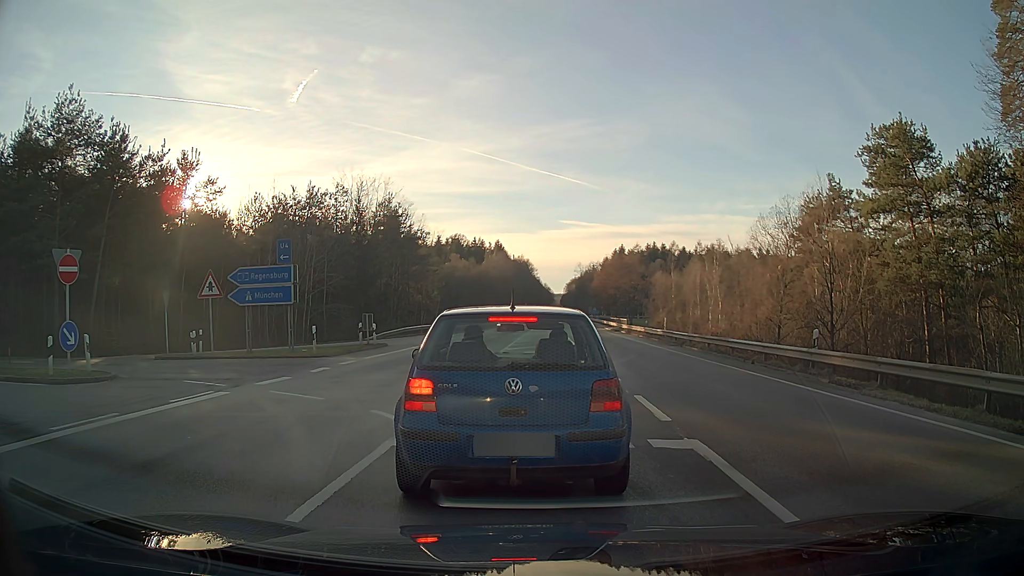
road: secondary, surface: asphalt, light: Day
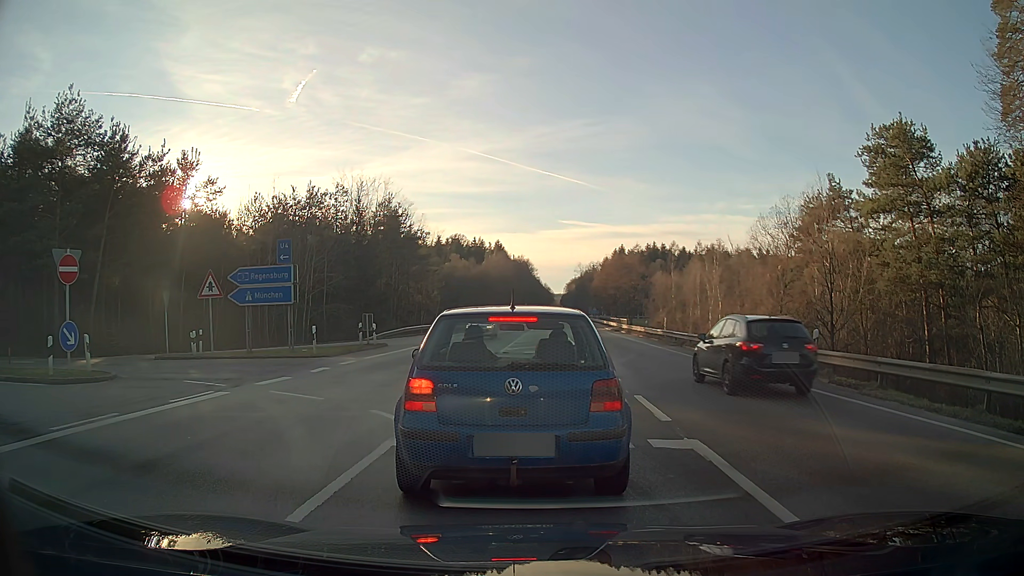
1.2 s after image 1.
(0.0, 0.0) m; 0°
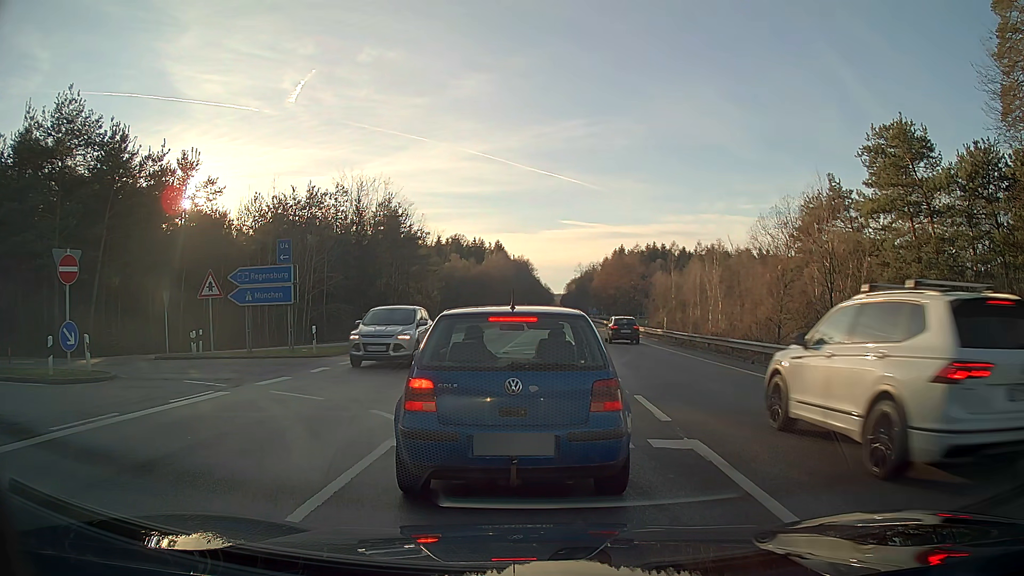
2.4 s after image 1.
(0.0, 0.0) m; 0°
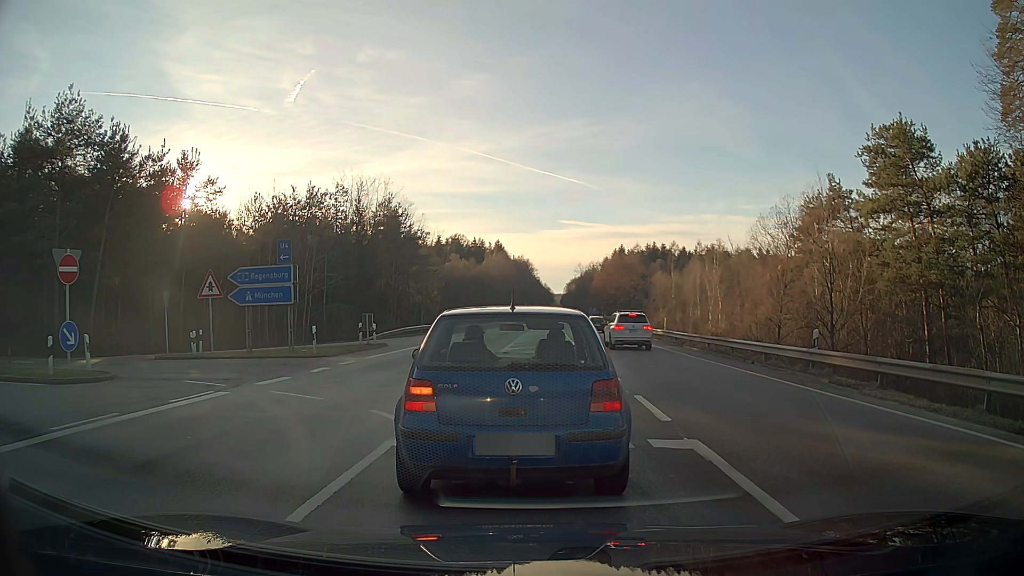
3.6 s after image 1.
(0.0, 0.0) m; 0°
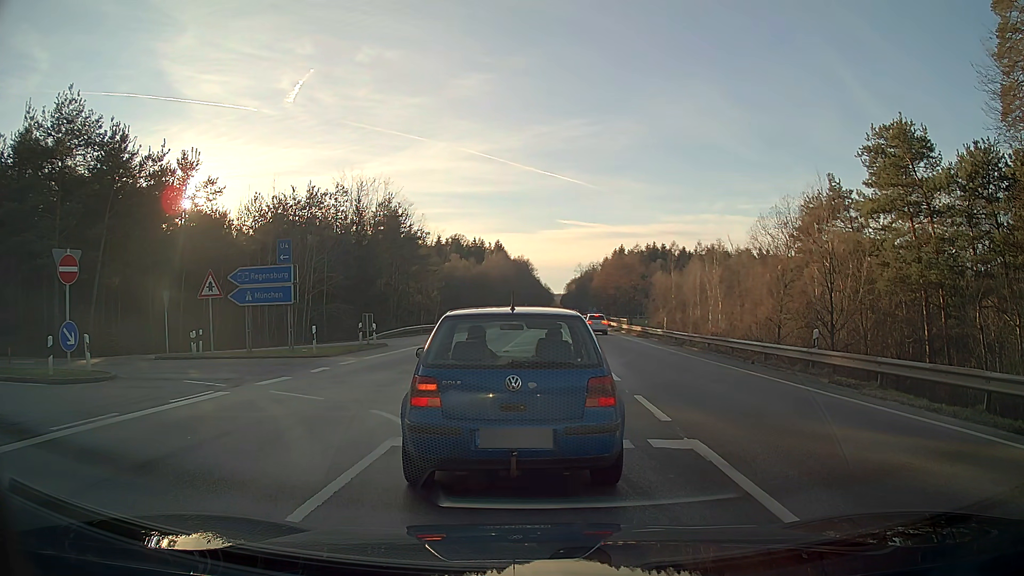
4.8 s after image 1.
(0.0, 0.0) m; 0°
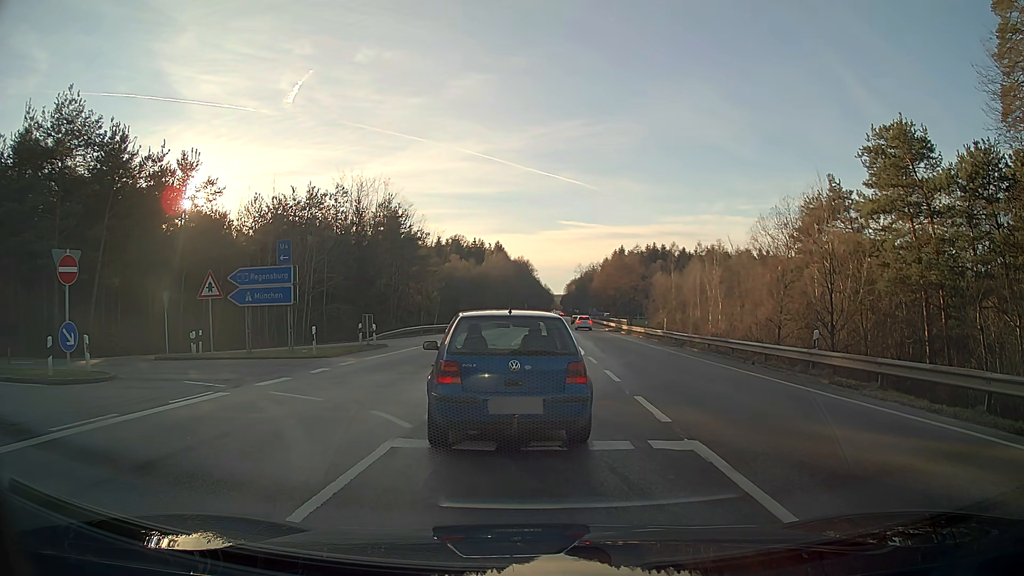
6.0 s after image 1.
(0.0, 0.0) m; 0°
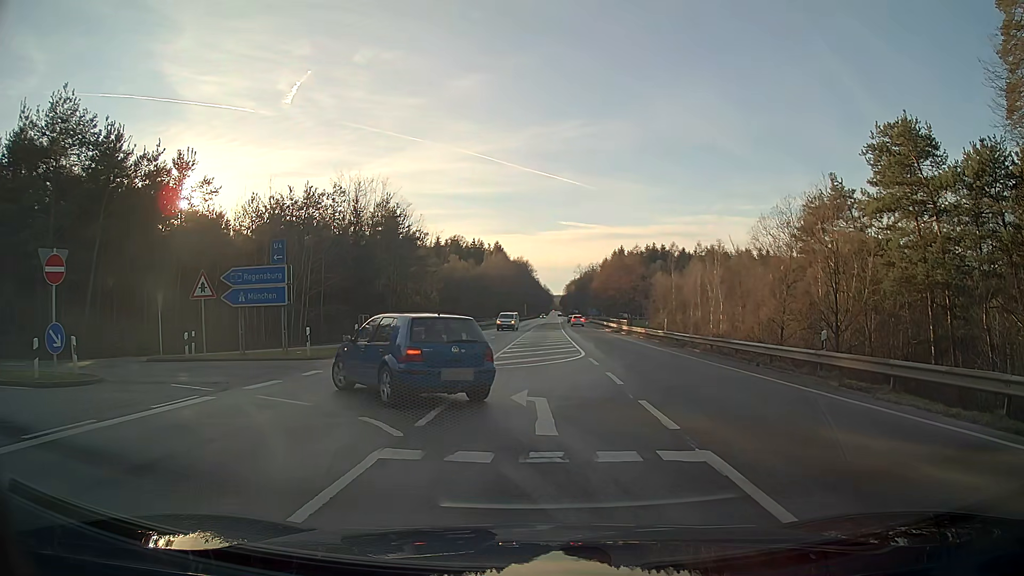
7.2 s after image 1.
(0.0, +0.6) m; 0°
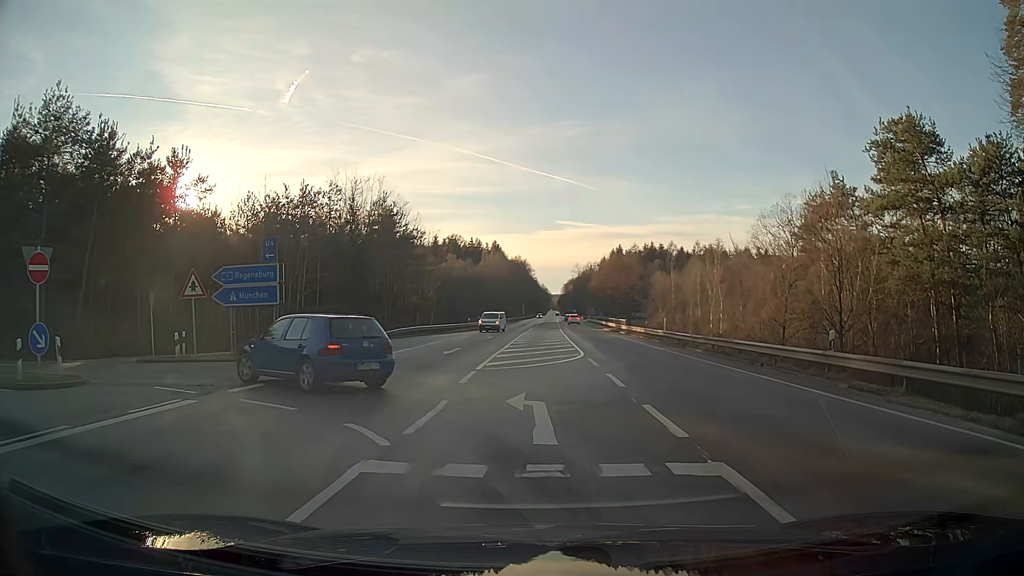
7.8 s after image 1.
(0.0, +0.6) m; 0°
